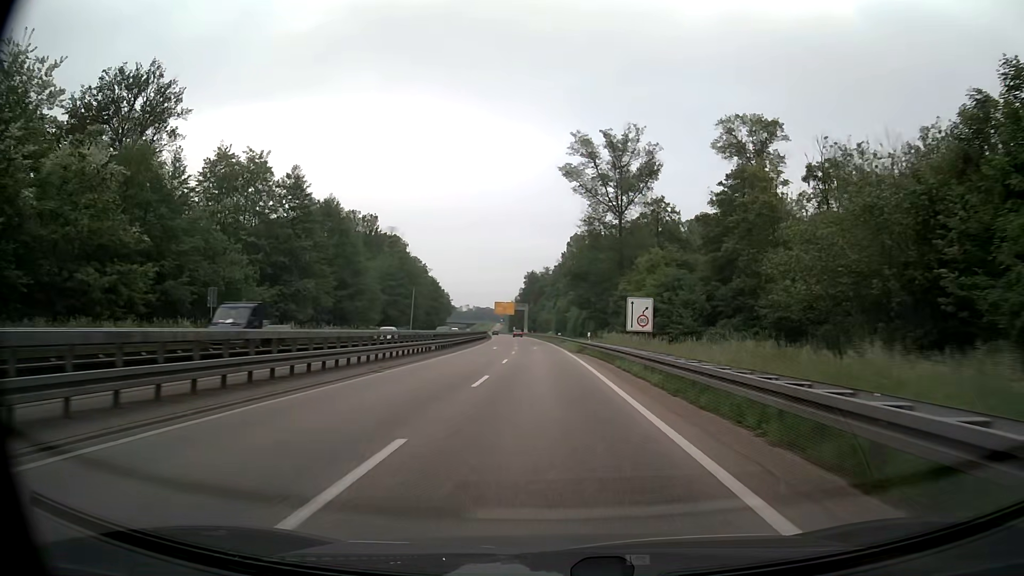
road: trunk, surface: asphalt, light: Day
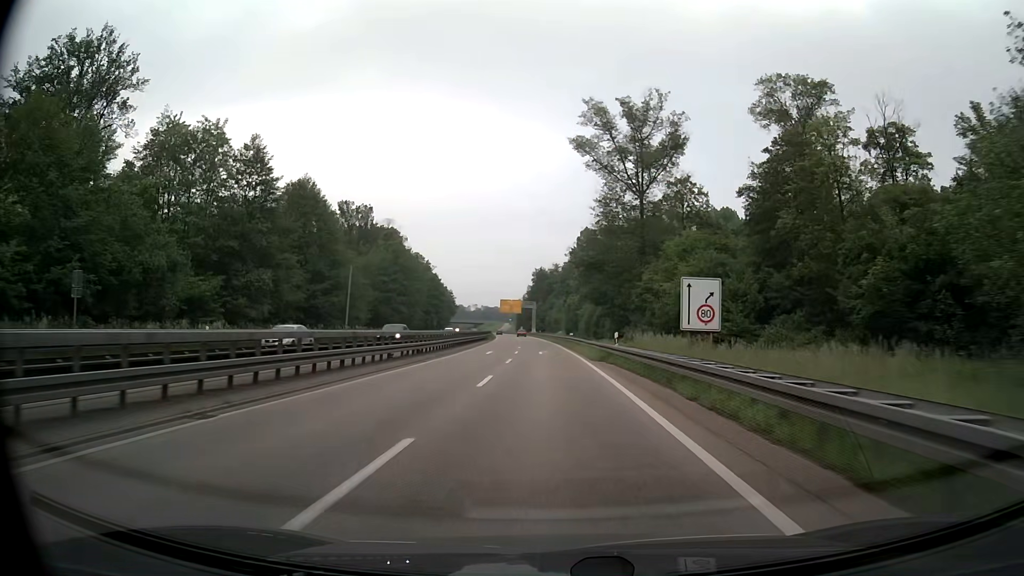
(0.0, +11.9) m; -1°
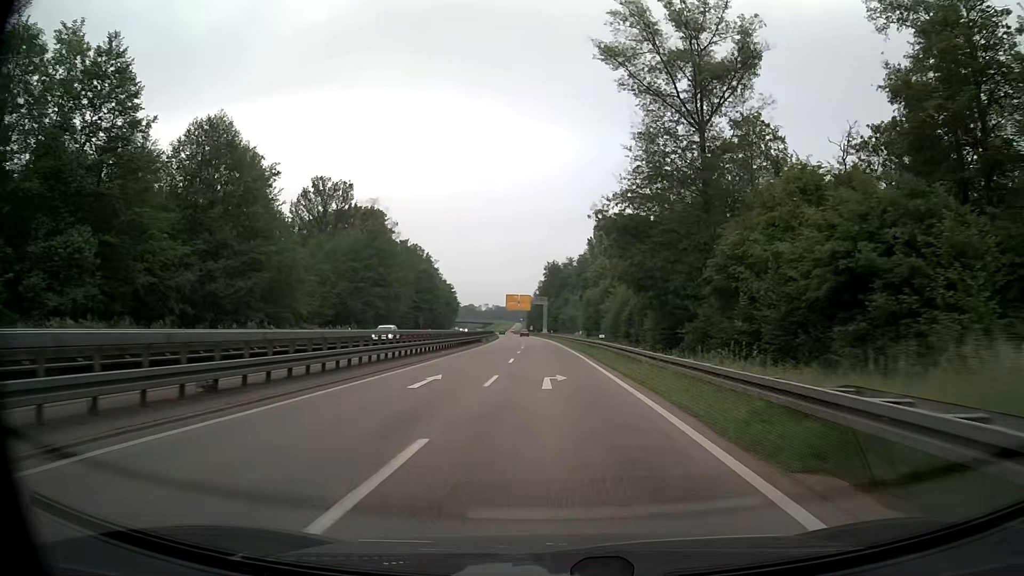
(-0.3, +23.9) m; -1°
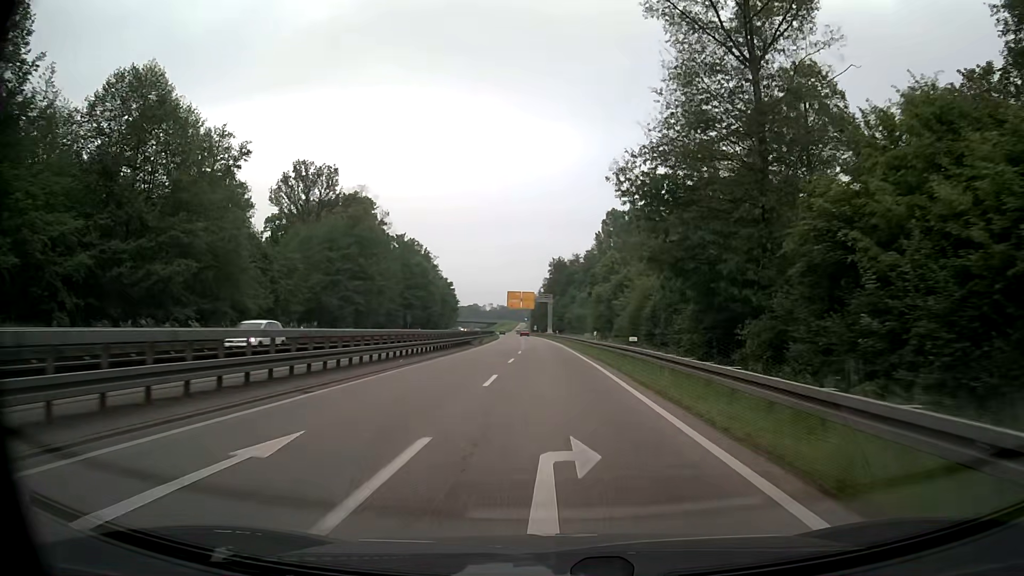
(0.0, +11.9) m; 0°
